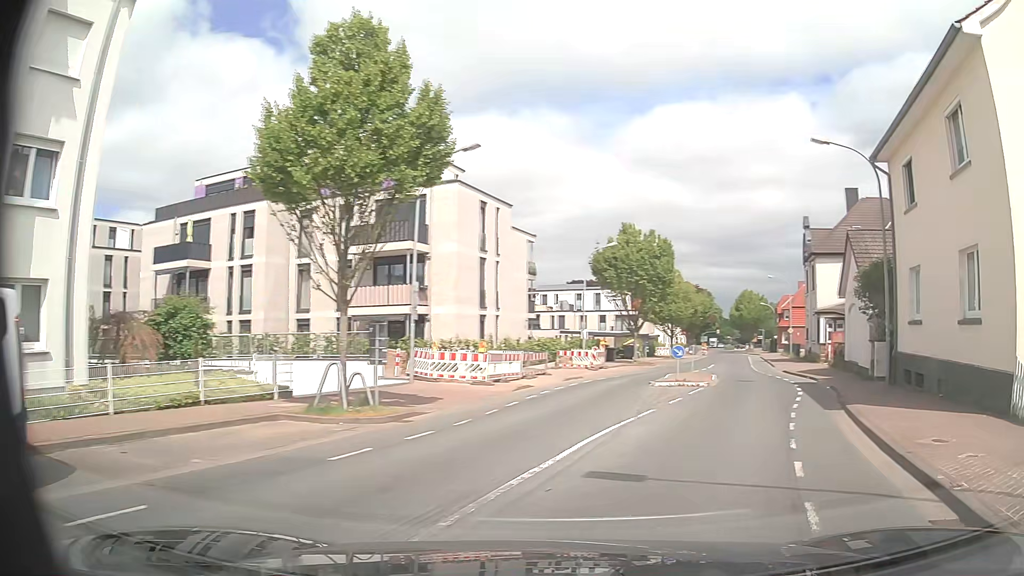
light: Day
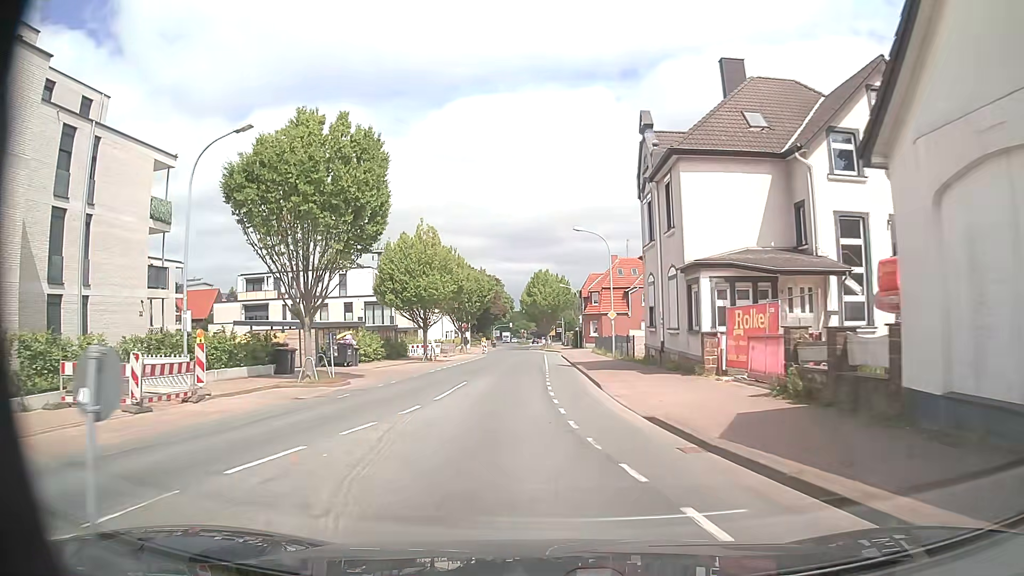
(+7.3, +24.3) m; +18°
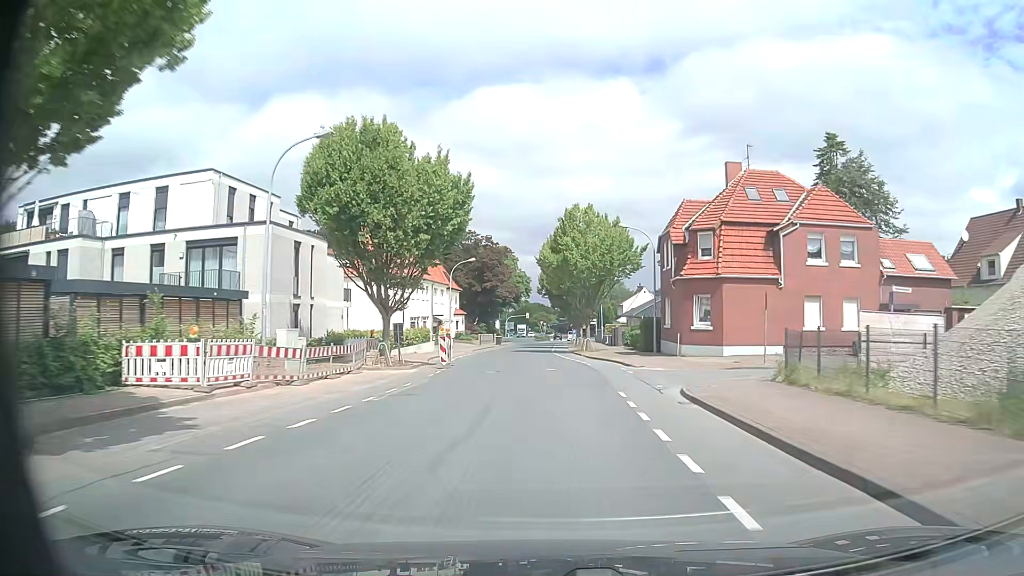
(-1.6, +42.5) m; -2°
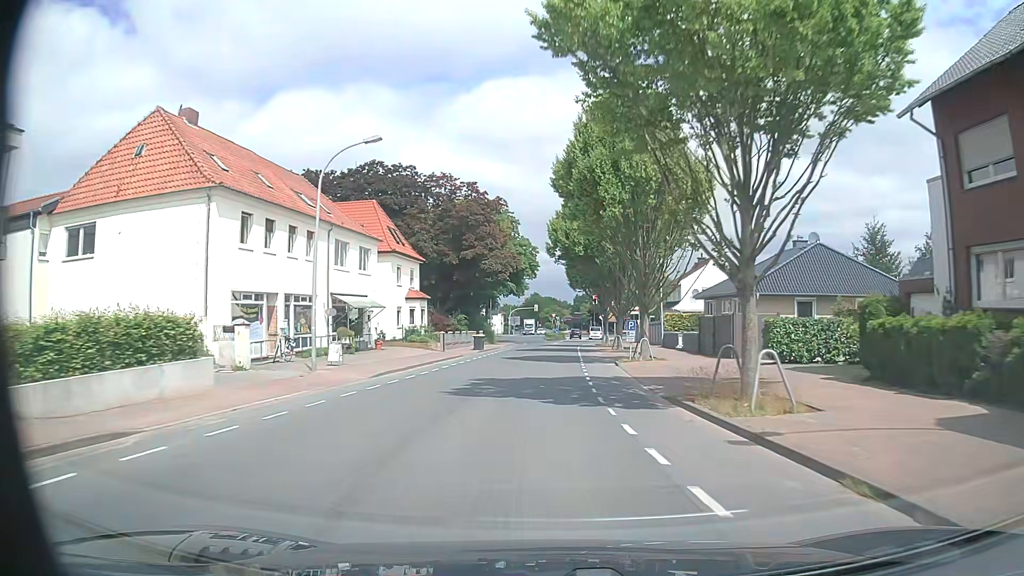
(-0.4, +36.8) m; -1°
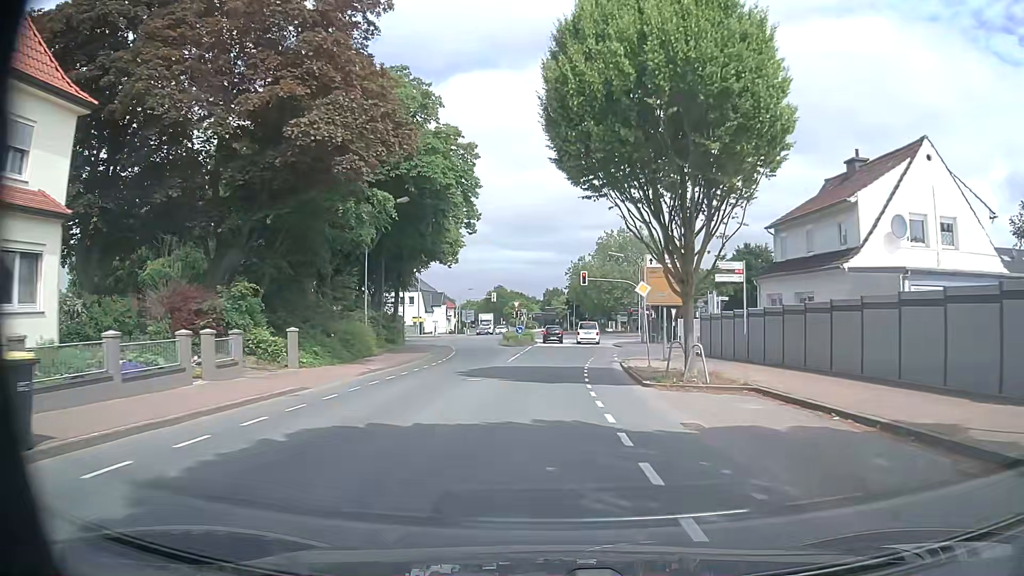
(+0.6, +42.7) m; +2°
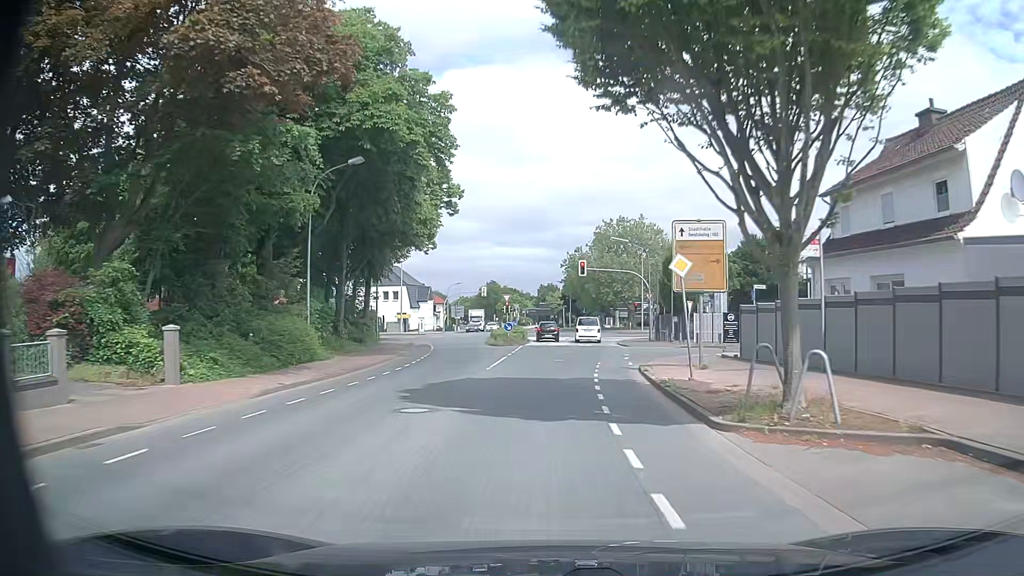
(+0.1, +7.3) m; +2°
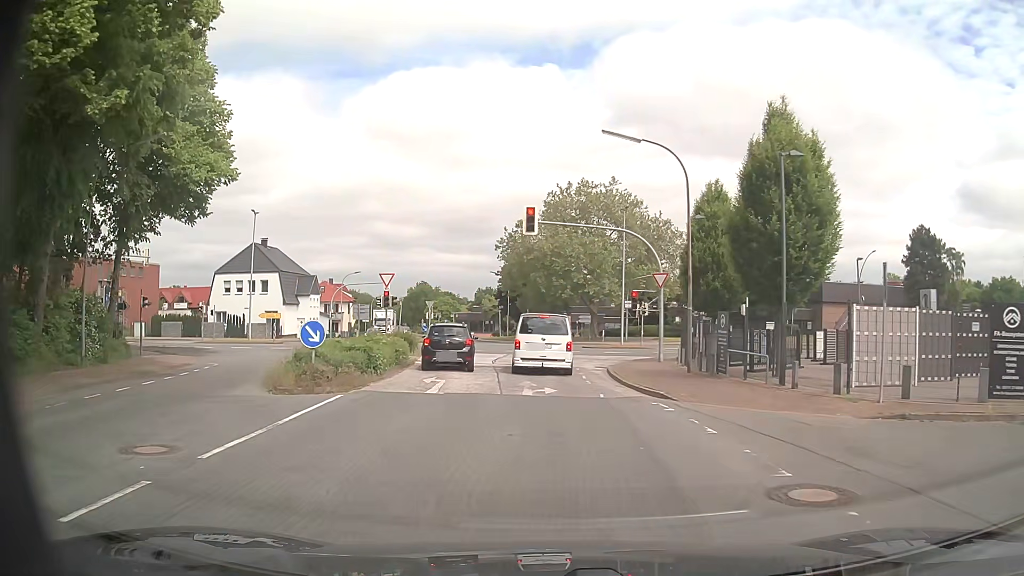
(+0.9, +29.2) m; +5°
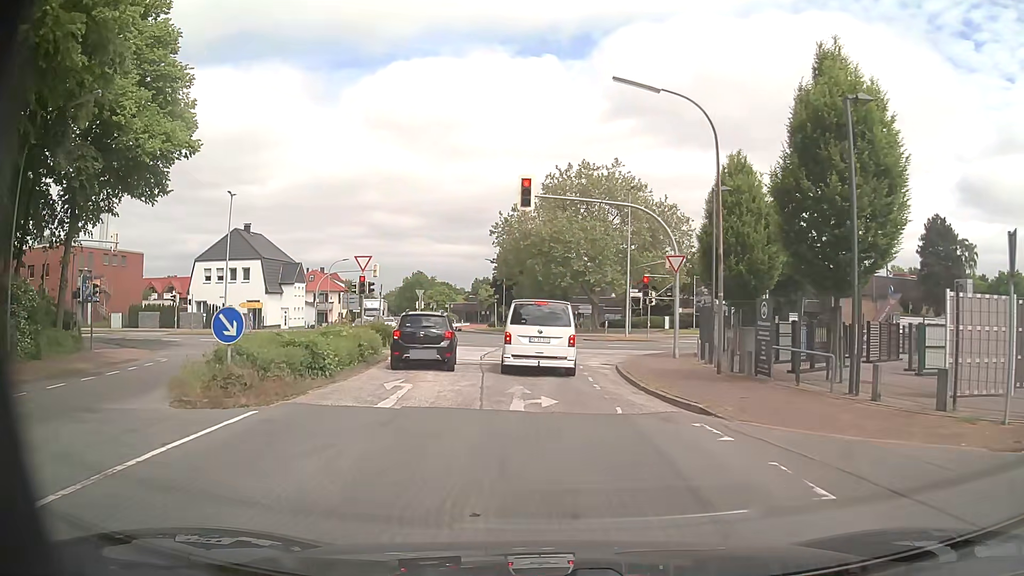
(0.0, +4.0) m; +1°
(0, +10) (0, +20) (0, +30) (+6, +38) (+14, +43) (+24, +45) (+34, +47) (+44, +49) (+54, +51) (+63, +53) m
